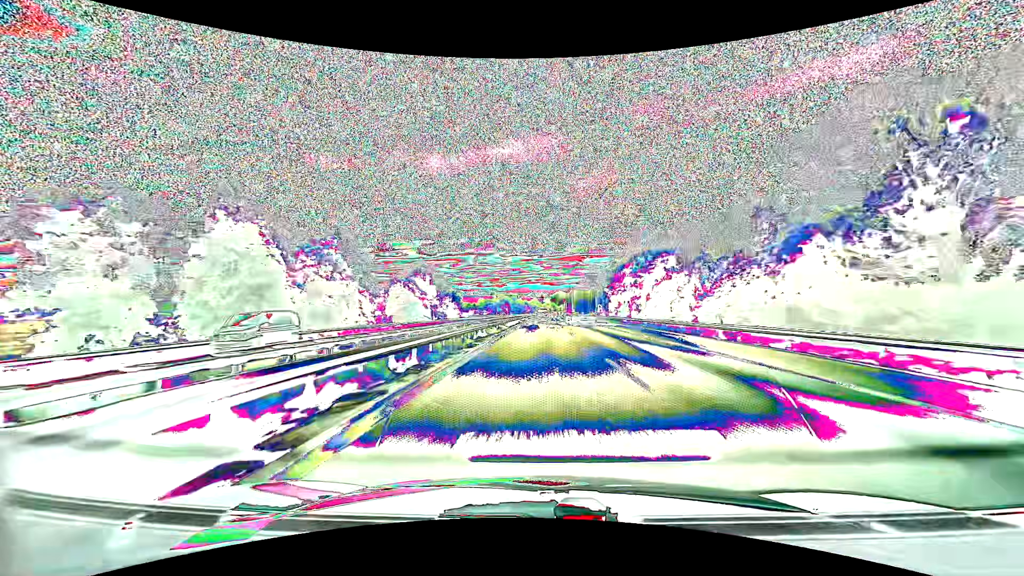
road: motorway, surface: asphalt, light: Day
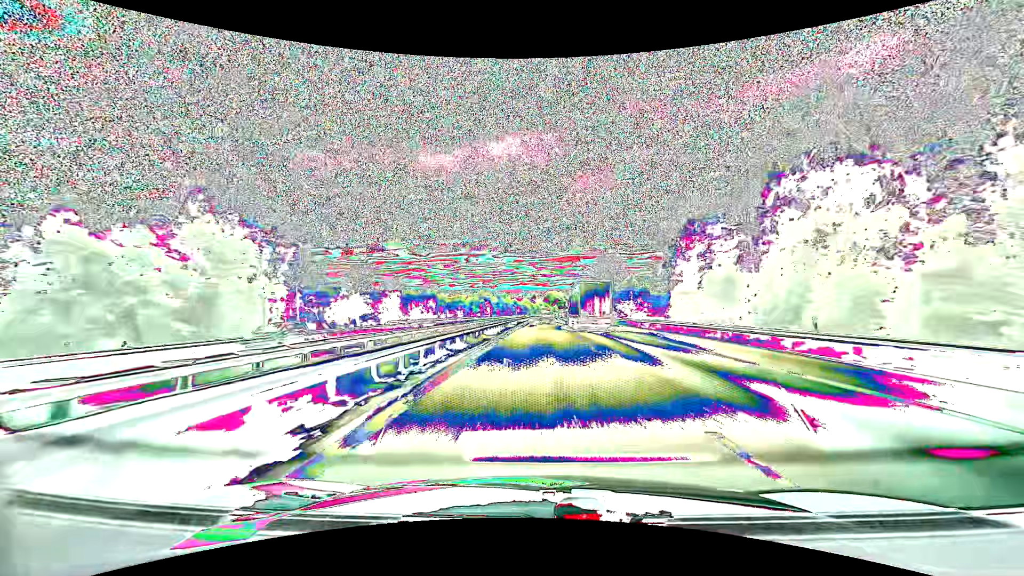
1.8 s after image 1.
(+0.4, +61.4) m; +1°
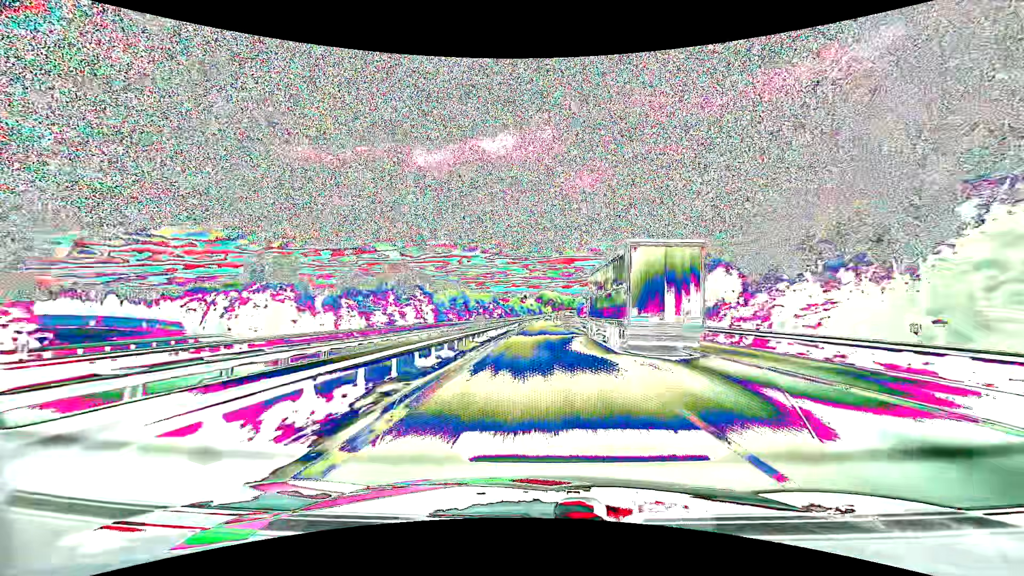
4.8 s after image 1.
(+0.9, +105.4) m; +1°
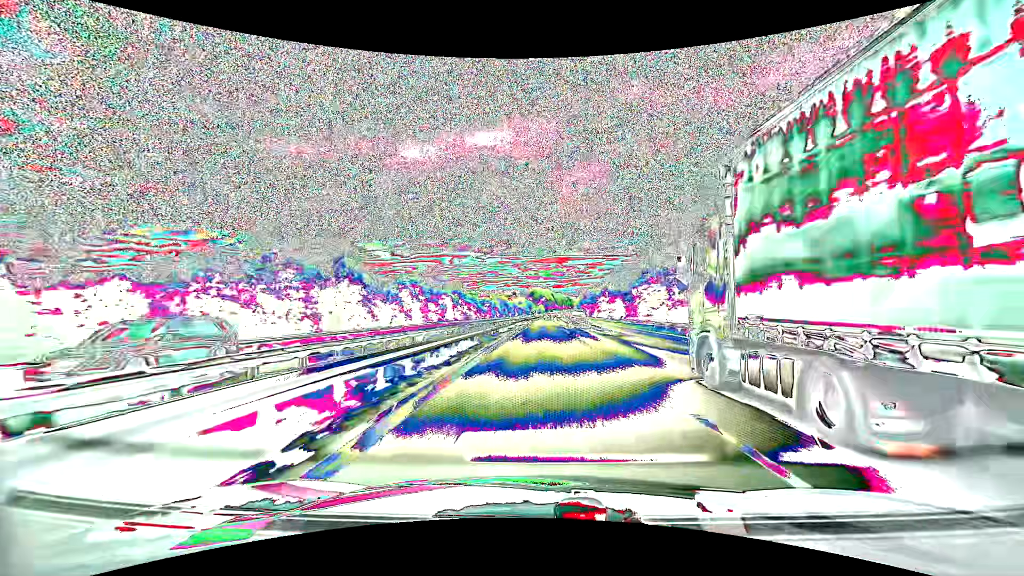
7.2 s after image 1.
(+0.8, +89.6) m; +1°
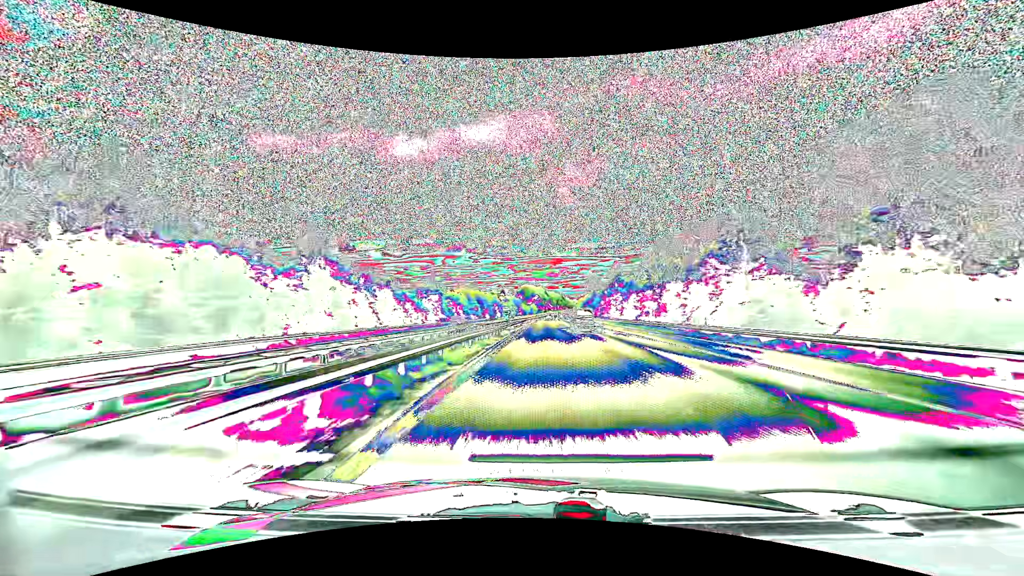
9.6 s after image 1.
(+0.6, +93.6) m; +1°
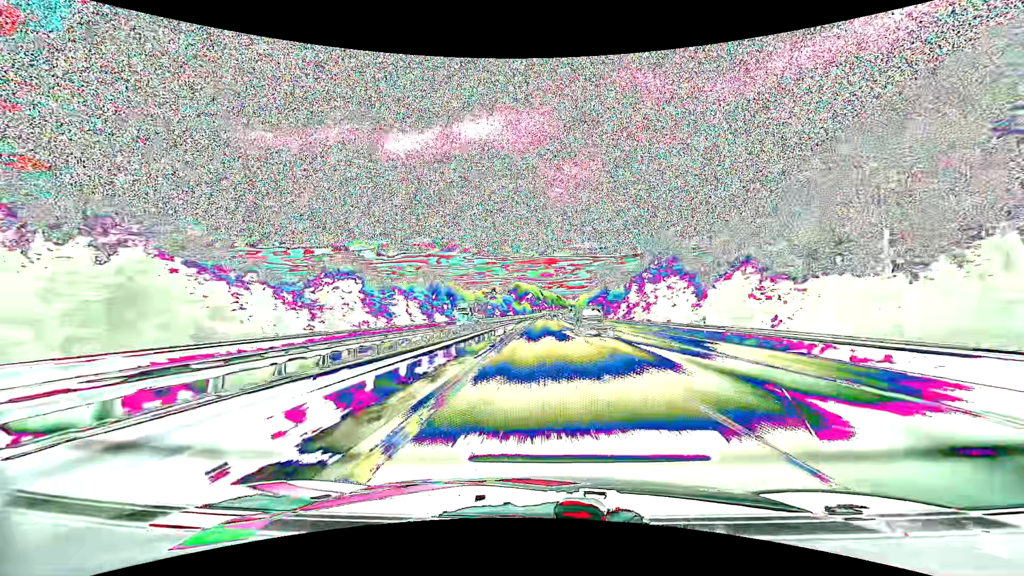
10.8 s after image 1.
(+0.3, +48.2) m; +1°
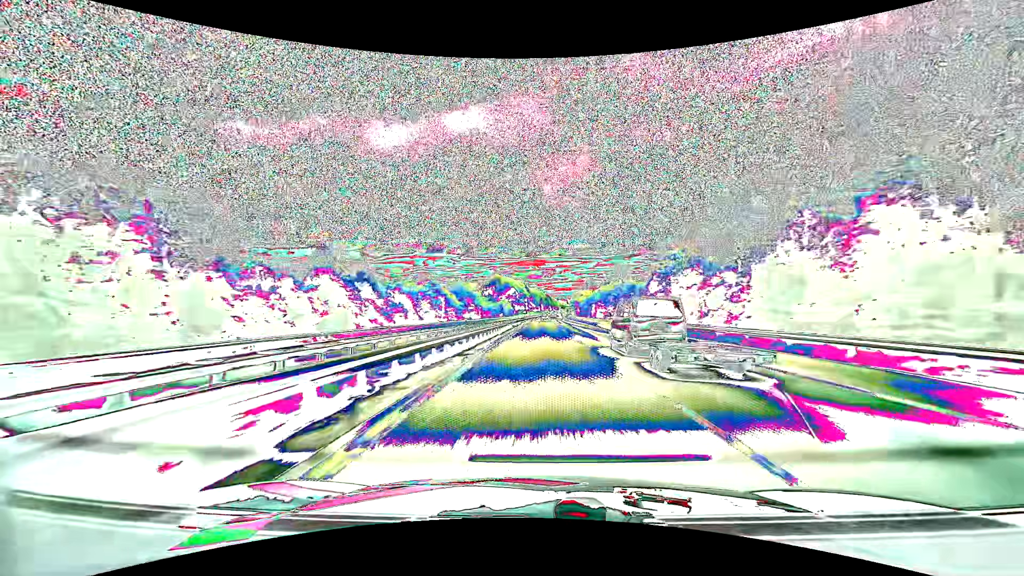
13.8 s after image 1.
(+1.7, +123.8) m; +1°
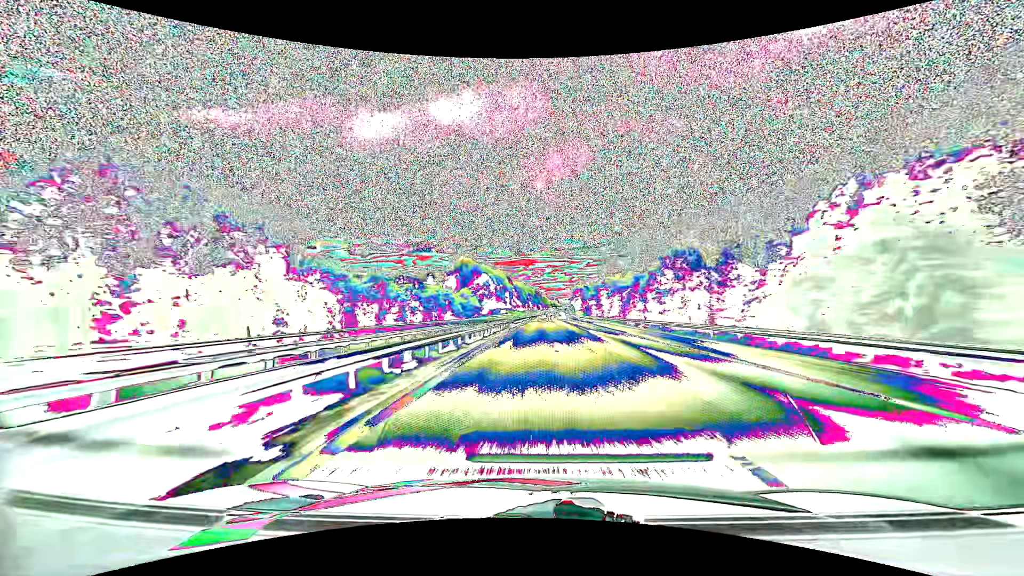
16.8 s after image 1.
(+1.4, +128.1) m; +1°
(0, +10) (0, +20) (0, +30) (0, +40) (0, +50) (0, +60) (0, +70) (+1, +80) (+1, +90) (+1, +100) m
